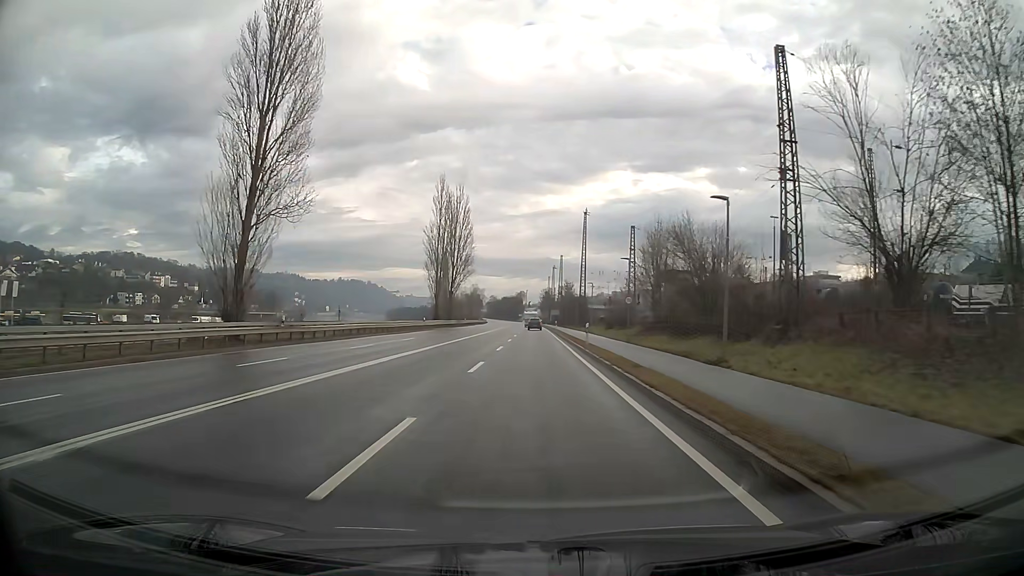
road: primary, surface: asphalt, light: Day
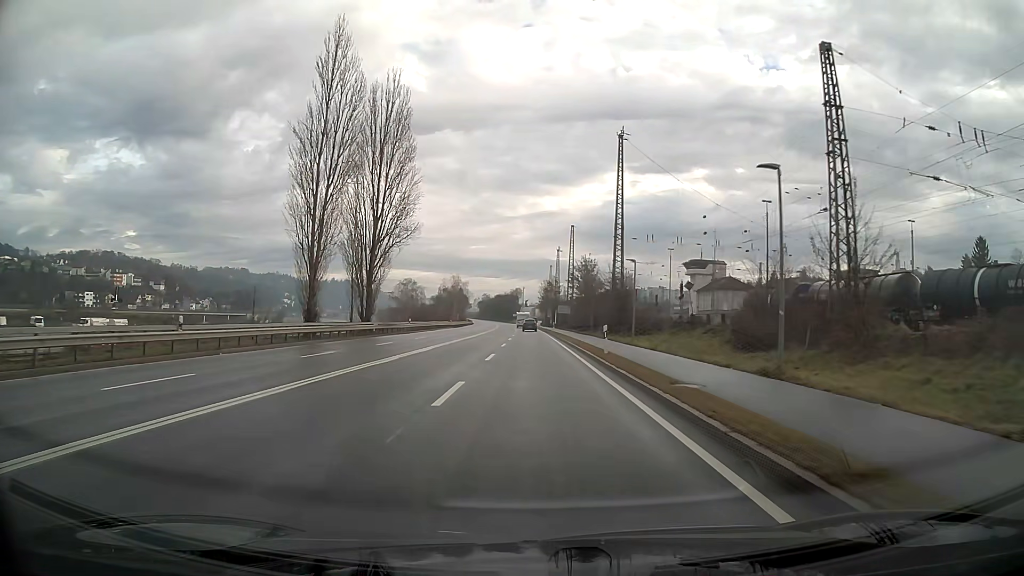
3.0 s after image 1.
(0.0, +54.9) m; 0°
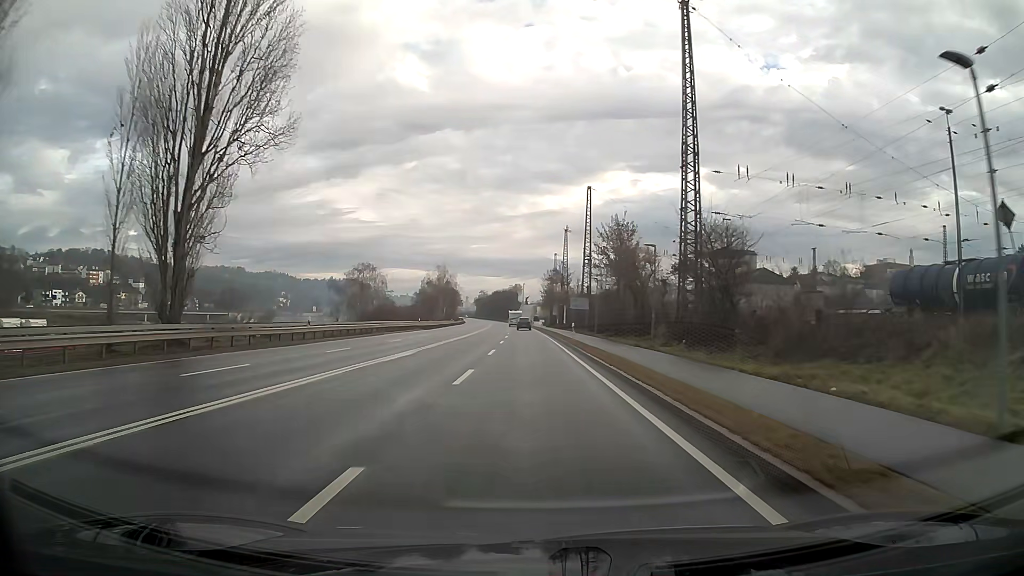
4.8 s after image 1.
(-0.1, +32.7) m; 0°
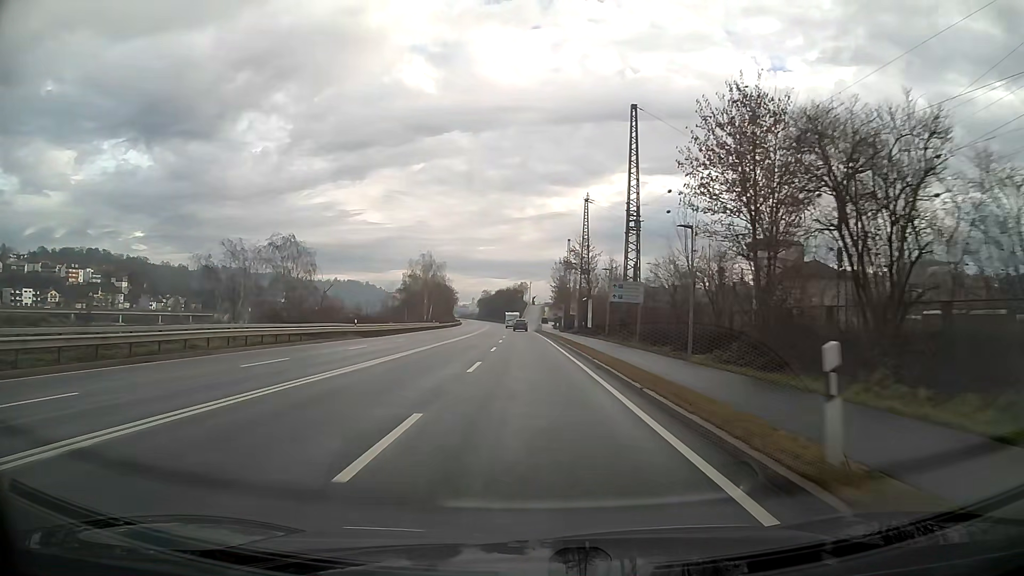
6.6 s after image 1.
(-0.1, +32.6) m; 0°
